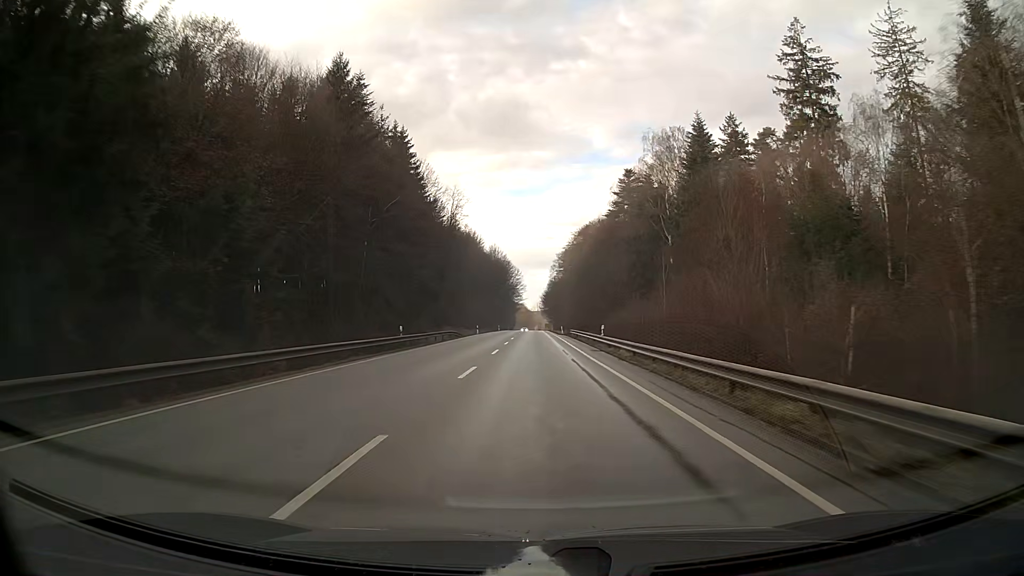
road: secondary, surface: asphalt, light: Day
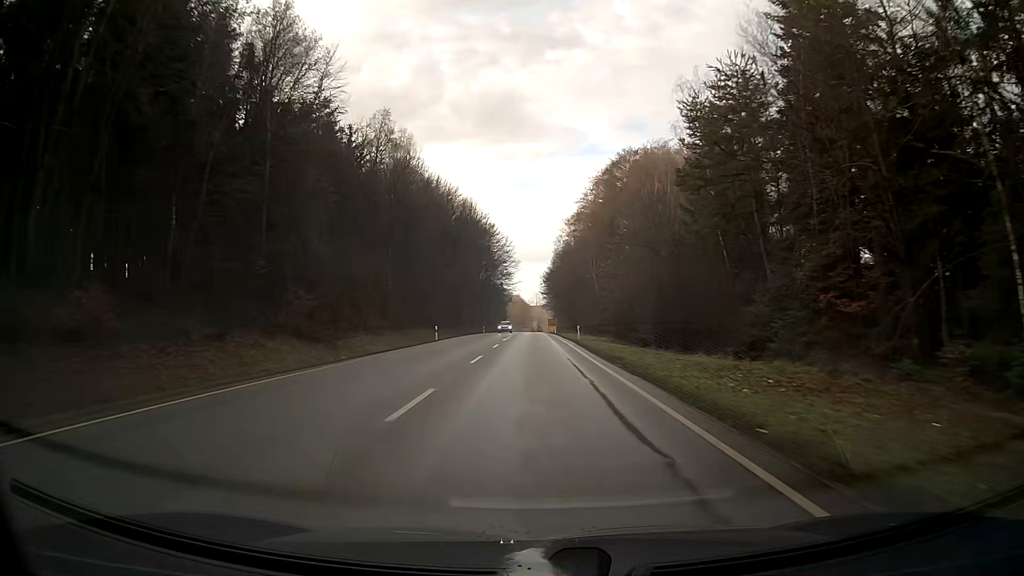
(0.0, +79.7) m; 0°
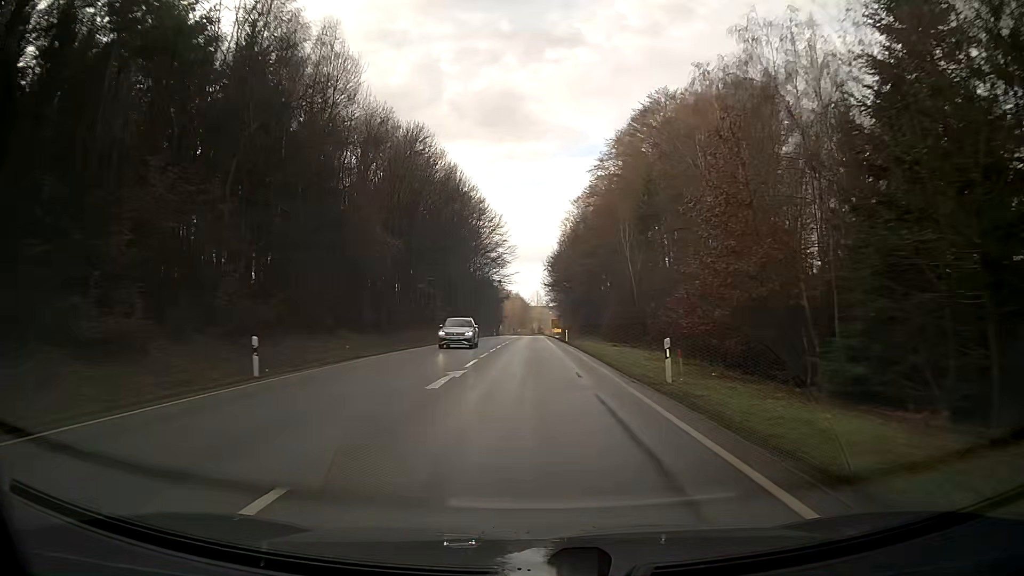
(0.0, +31.8) m; 0°
(0, +10) (0, +20) (0, +30) (0, +40) (0, +50) (0, +60) (0, +70) (0, +80) (0, +90) (0, +100) m
